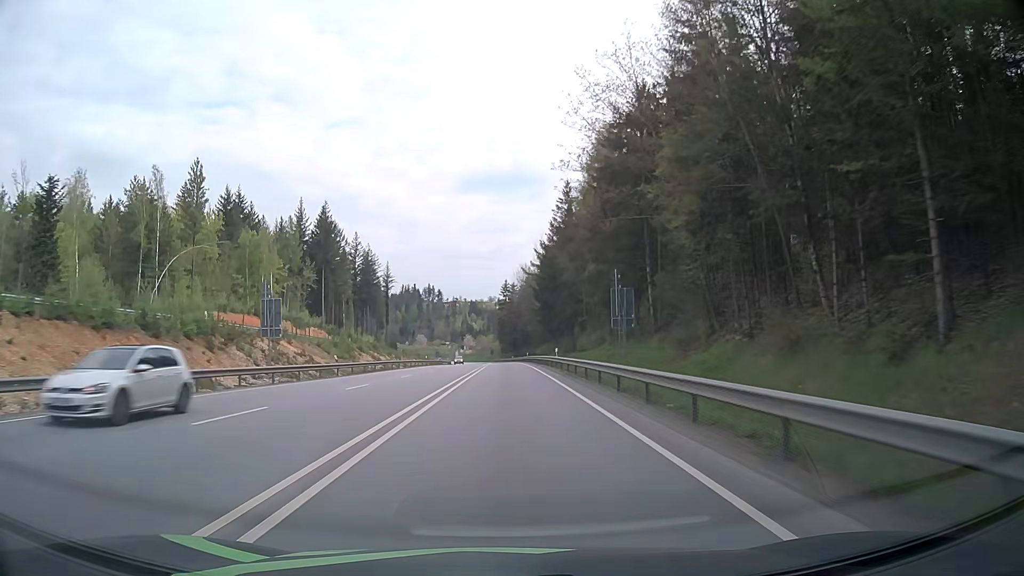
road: primary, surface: asphalt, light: Day
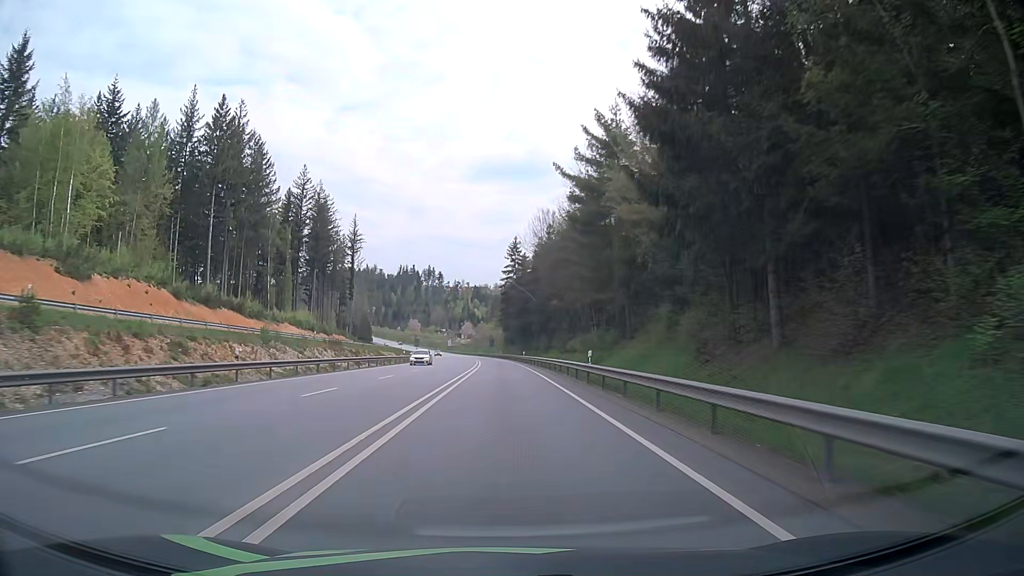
(-0.3, +65.5) m; -1°
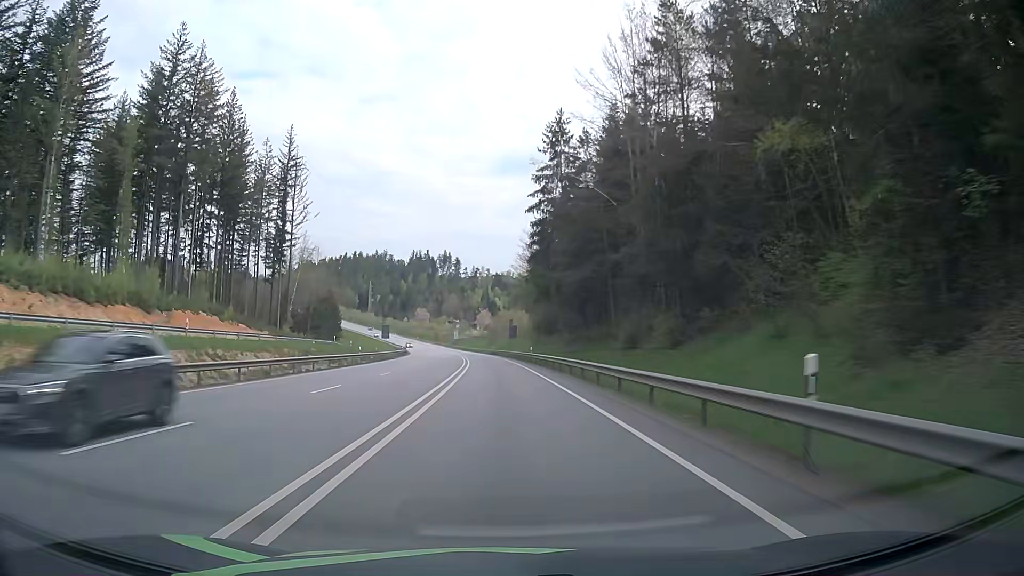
(-0.8, +71.8) m; -2°
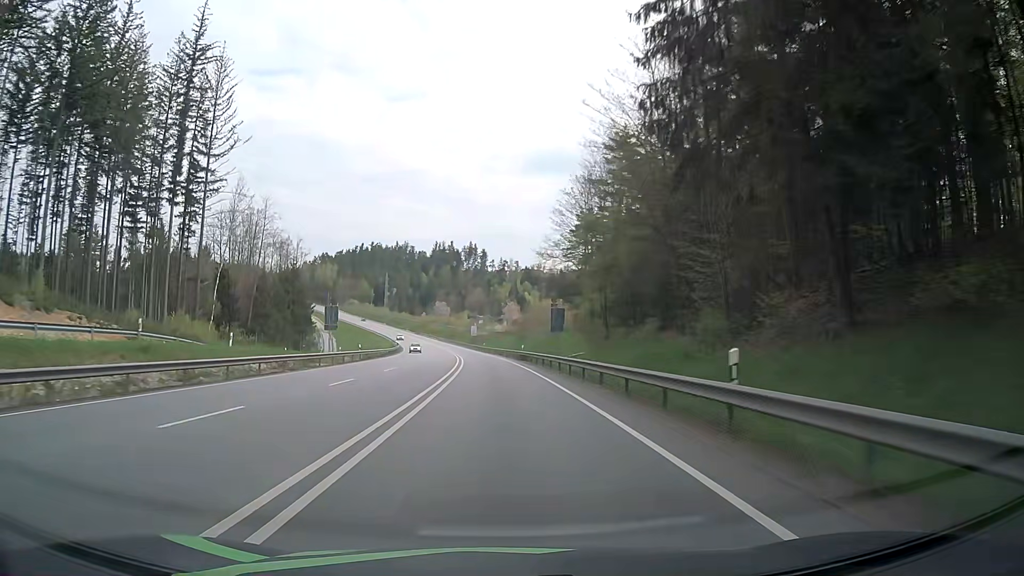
(-0.6, +45.7) m; -2°
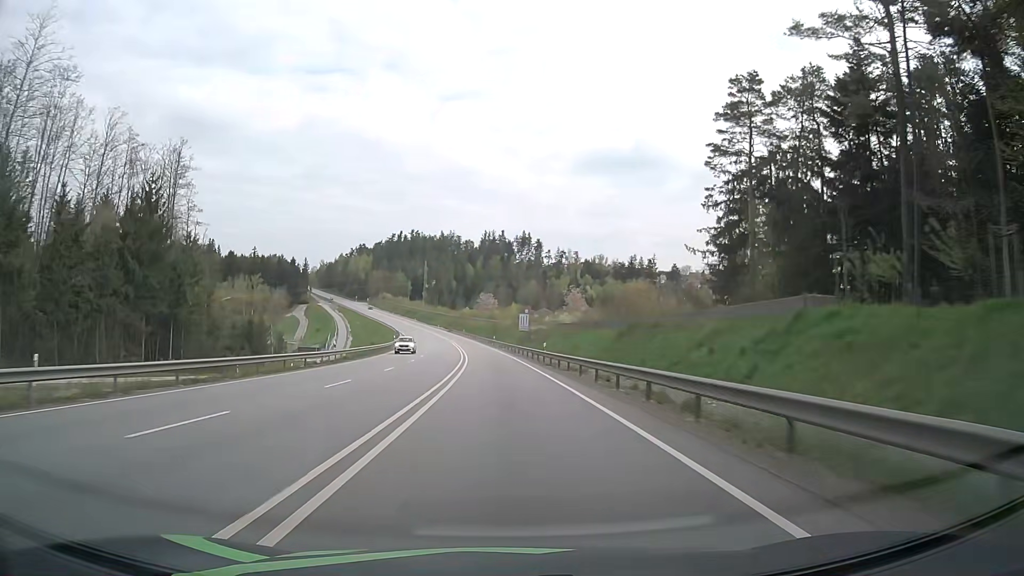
(-2.4, +61.9) m; -5°
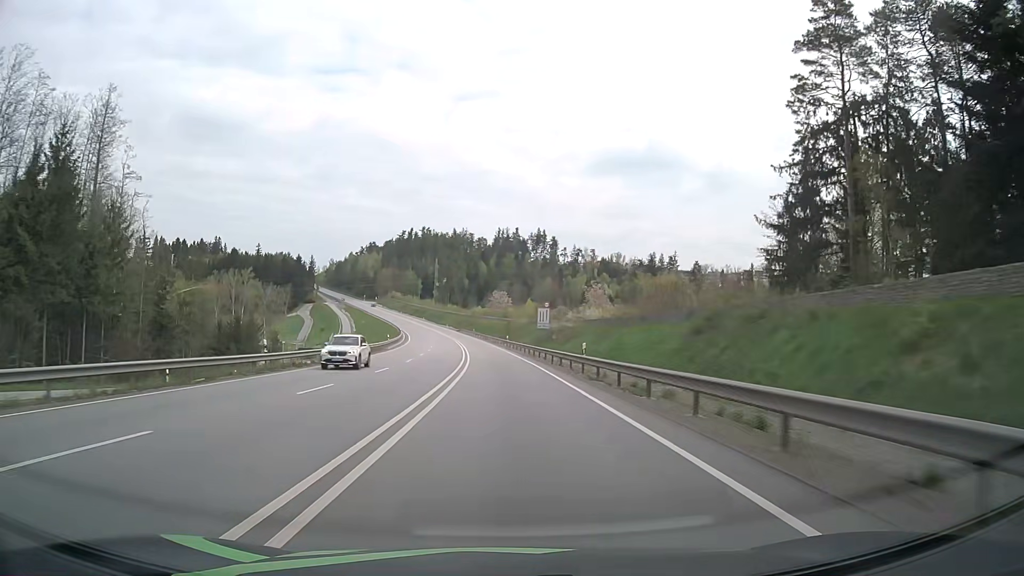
(-0.2, +15.6) m; -1°
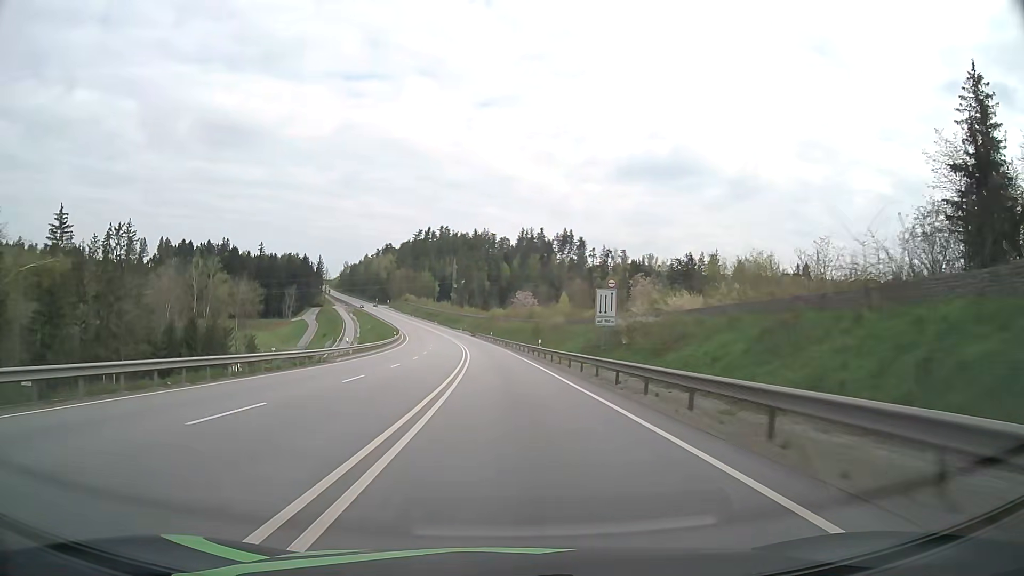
(-0.7, +31.2) m; -2°
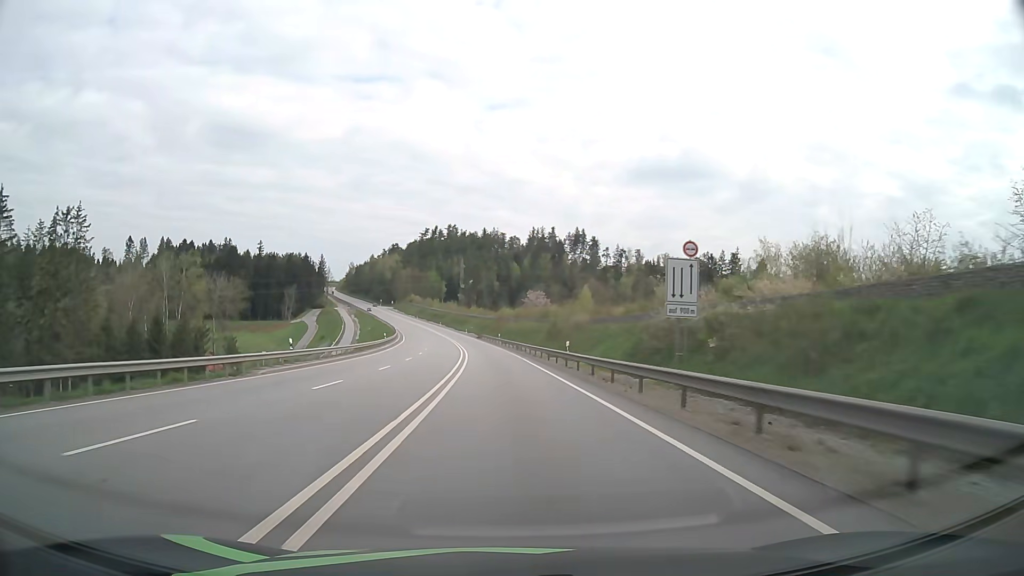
(-0.1, +15.6) m; -1°
(0, +10) (0, +20) (-1, +30) (-1, +40) (-1, +50) (-2, +60) (-3, +70) (-4, +80) (-5, +90) (-6, +100) m
